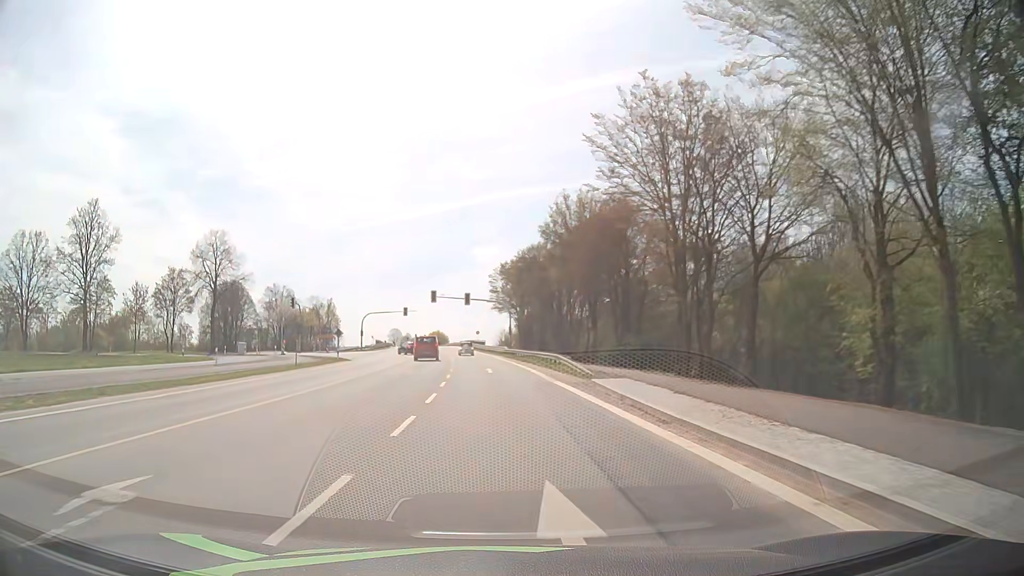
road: secondary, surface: asphalt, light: Day
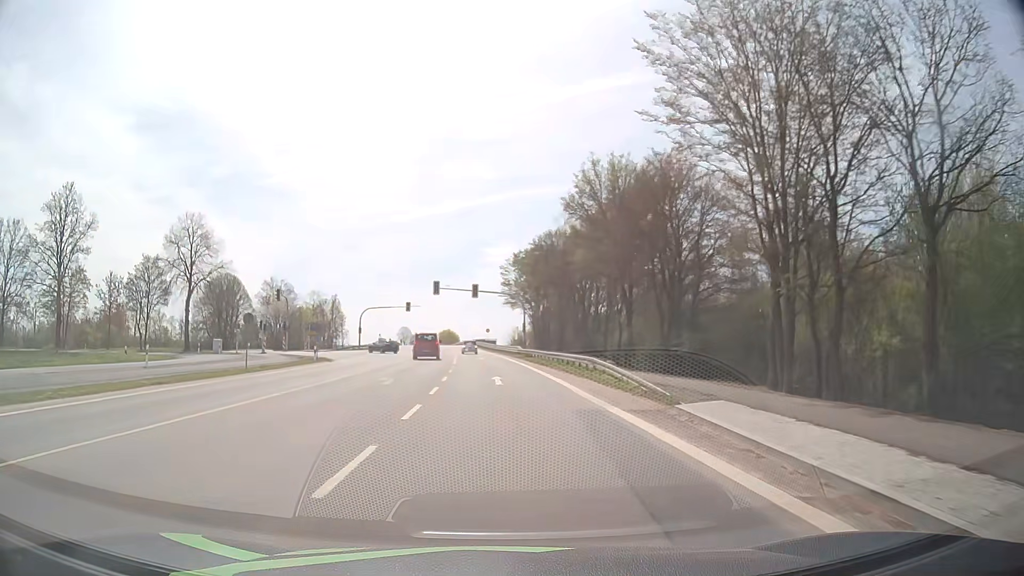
(-0.2, +10.3) m; -1°
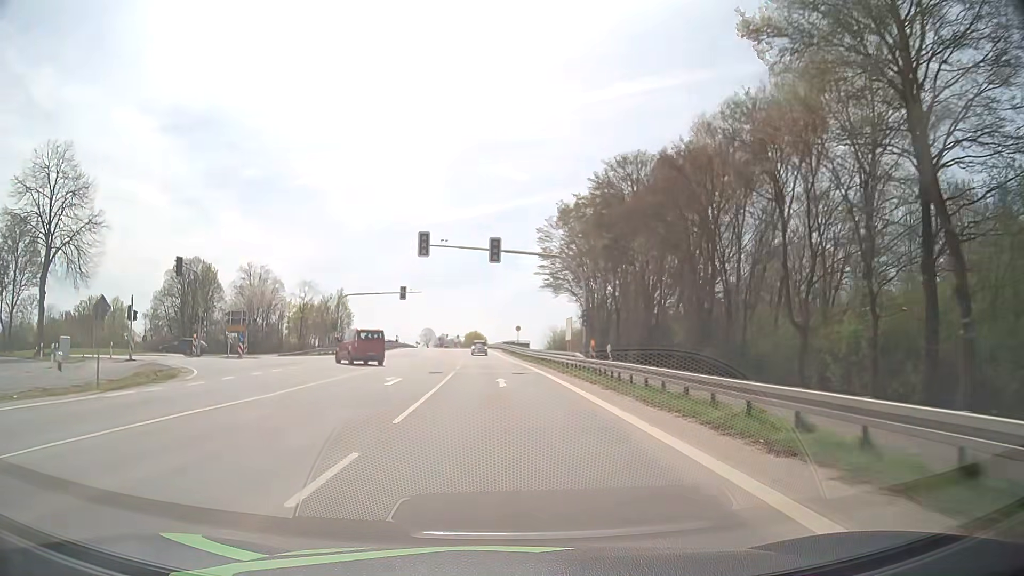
(-0.7, +30.7) m; -2°
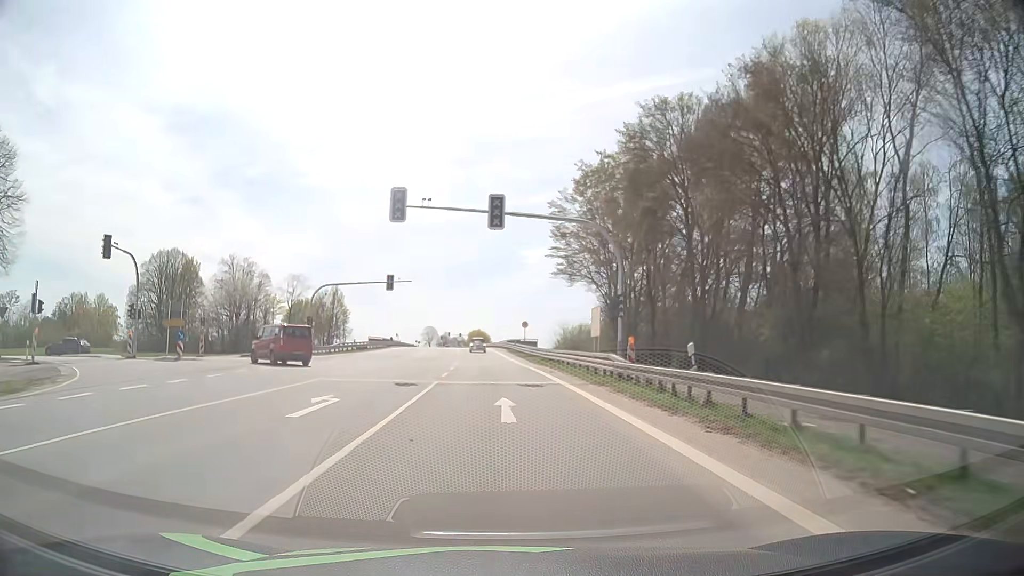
(-0.1, +10.2) m; 0°
